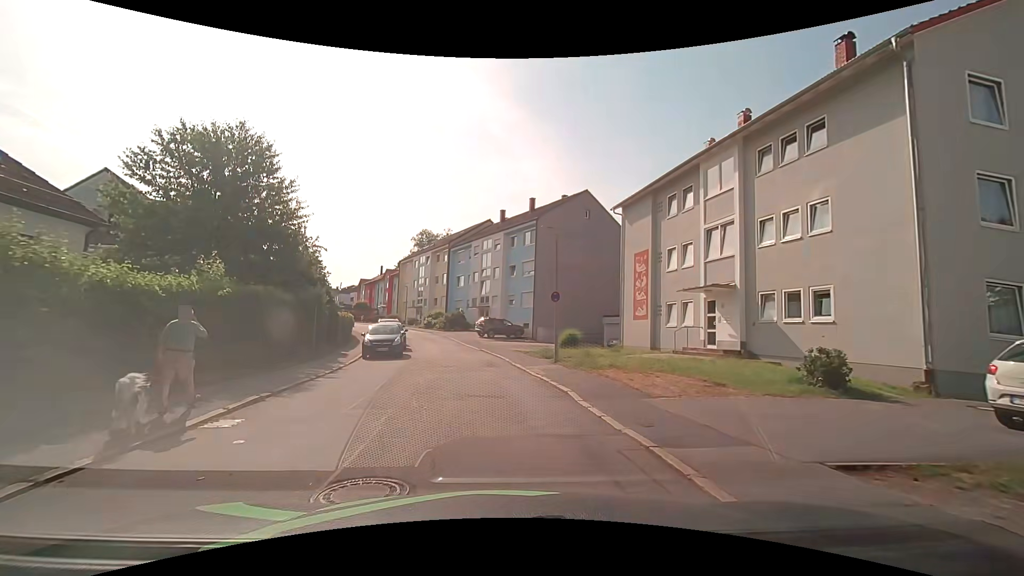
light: Day
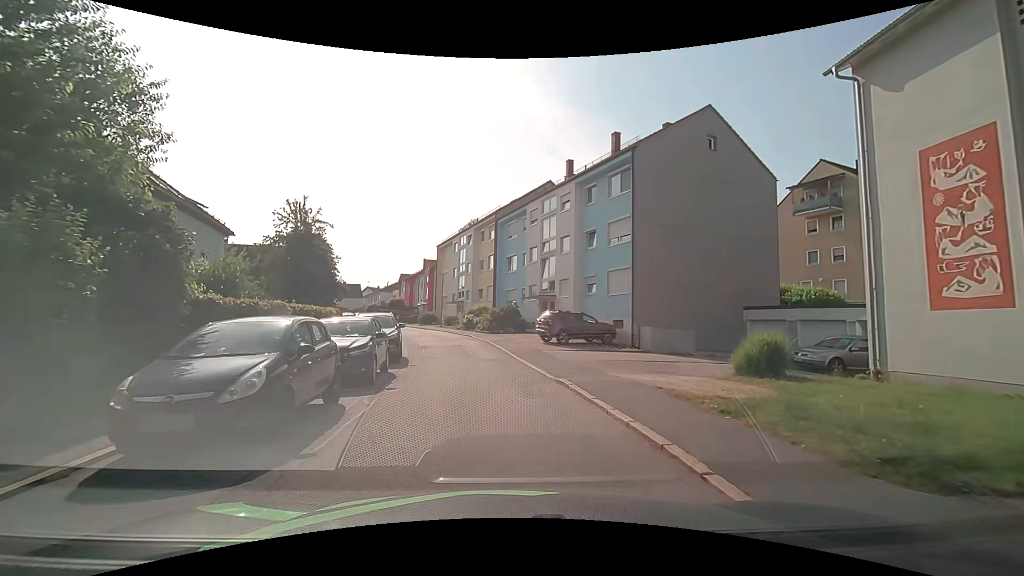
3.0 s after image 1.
(-1.0, +16.4) m; -6°
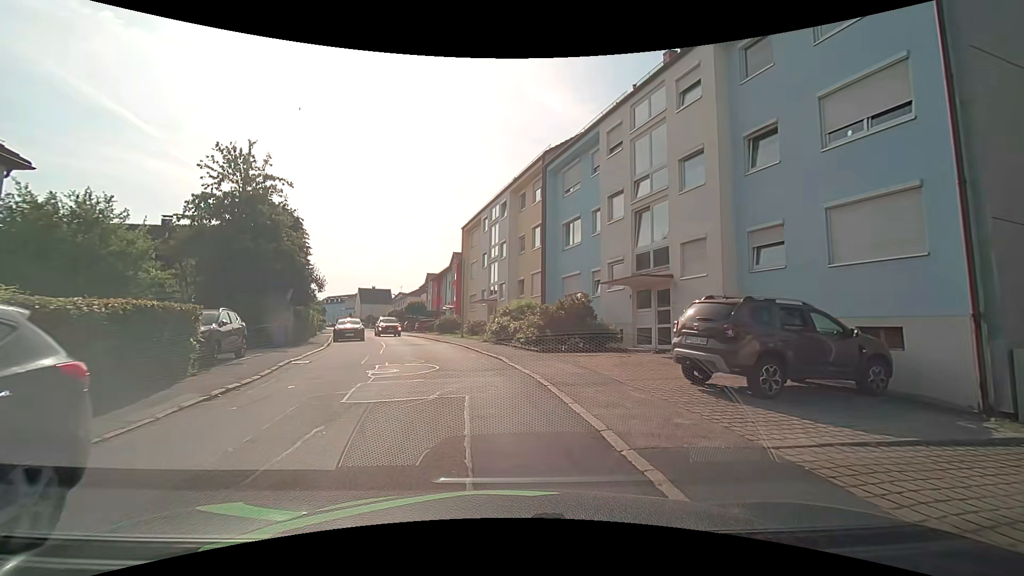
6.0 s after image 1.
(-0.7, +16.1) m; -5°
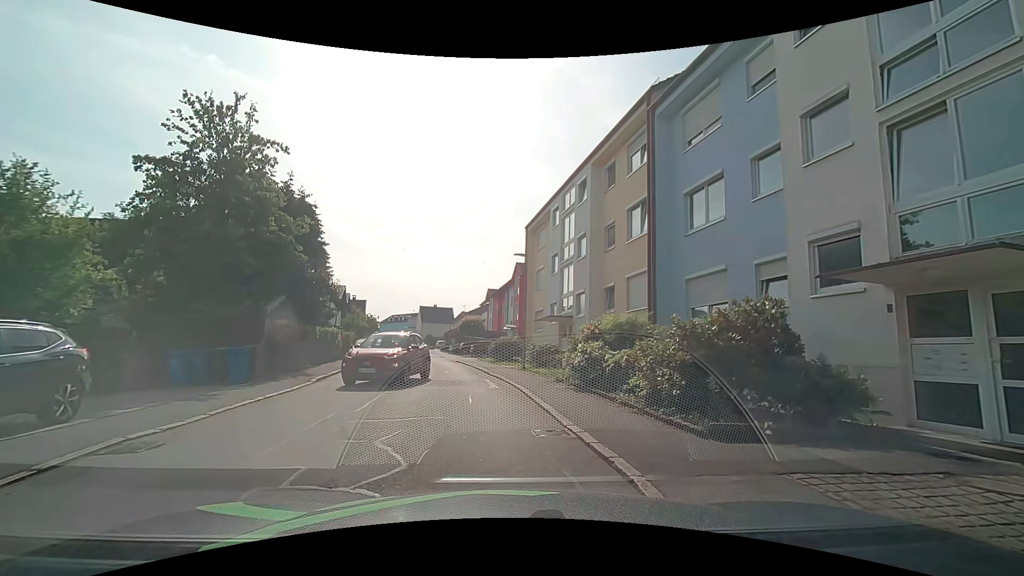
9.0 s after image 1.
(-0.4, +9.3) m; -7°
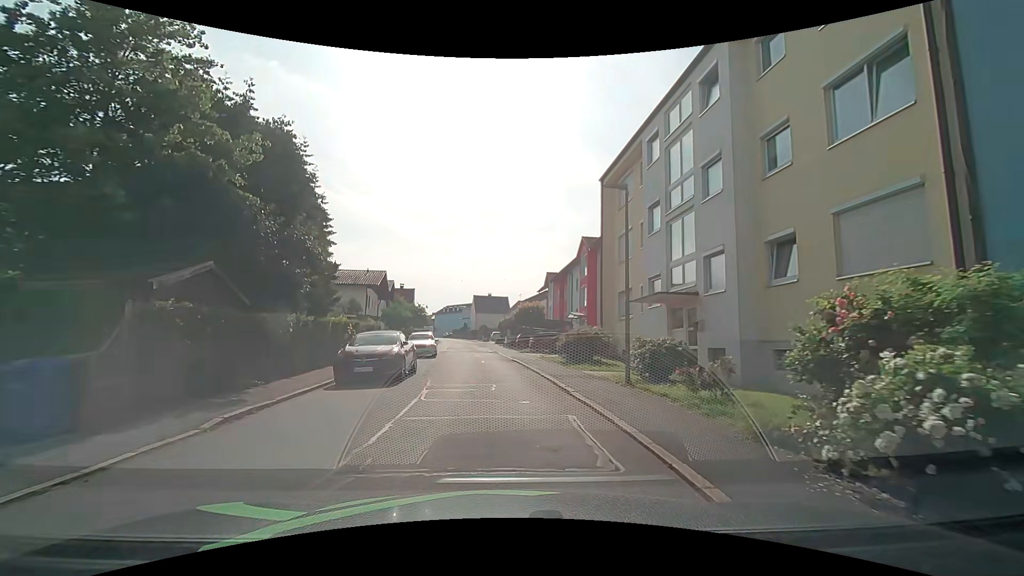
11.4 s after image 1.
(-0.6, +9.3) m; -7°
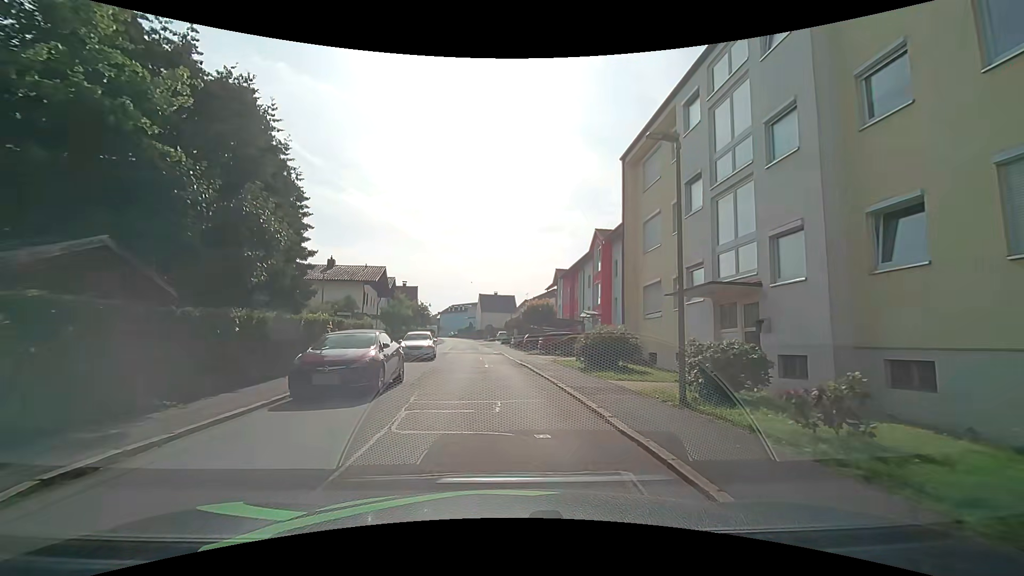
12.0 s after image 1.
(0.0, +3.3) m; -1°
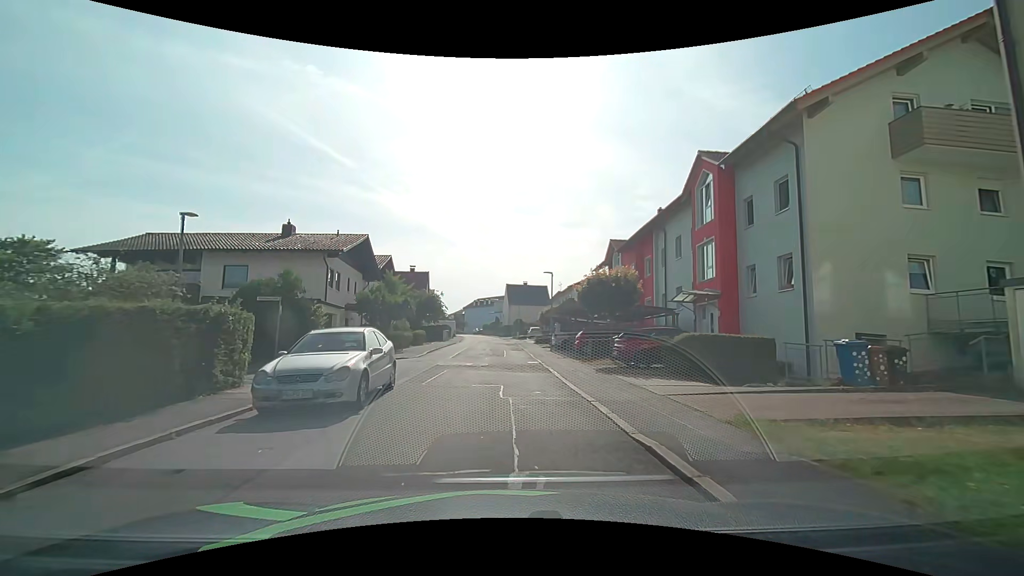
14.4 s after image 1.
(-0.3, +16.5) m; -2°
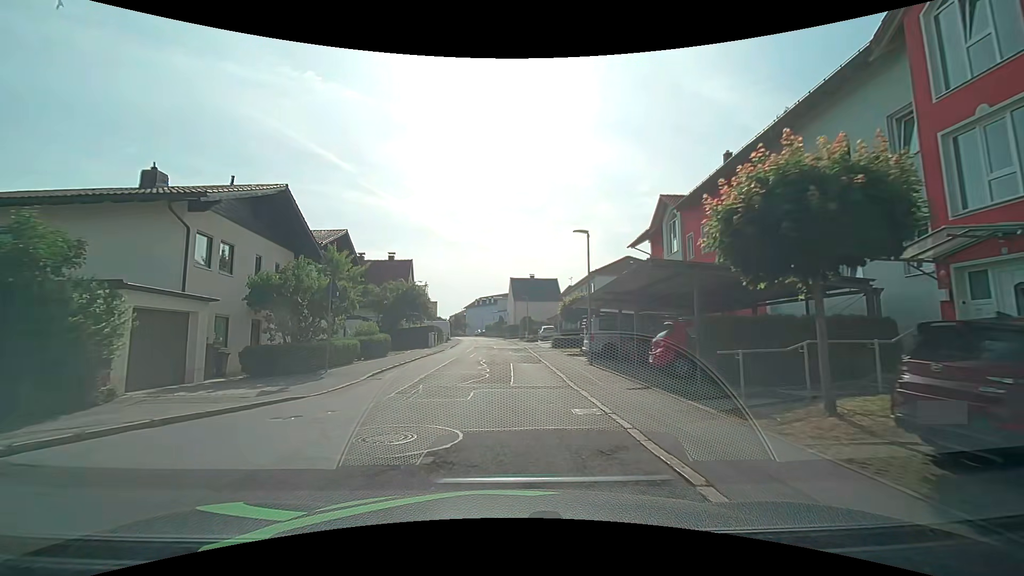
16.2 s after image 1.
(-0.1, +13.4) m; +1°
(0, +10) (-1, +20) (-1, +30) (-2, +40) (-2, +50) (-3, +60) (-4, +70) (-6, +80) (-7, +90) (-9, +99) m
